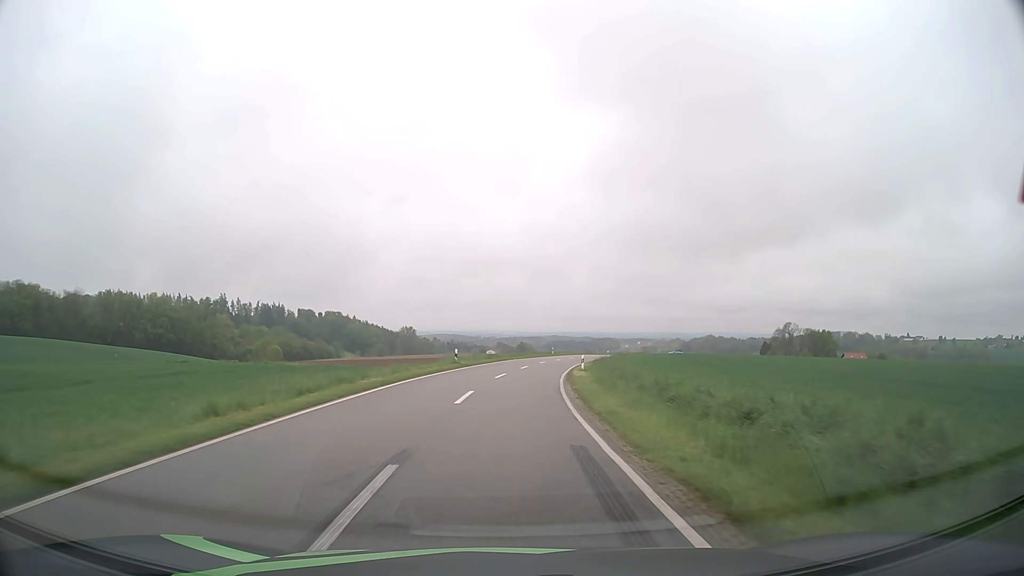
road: tertiary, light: Day
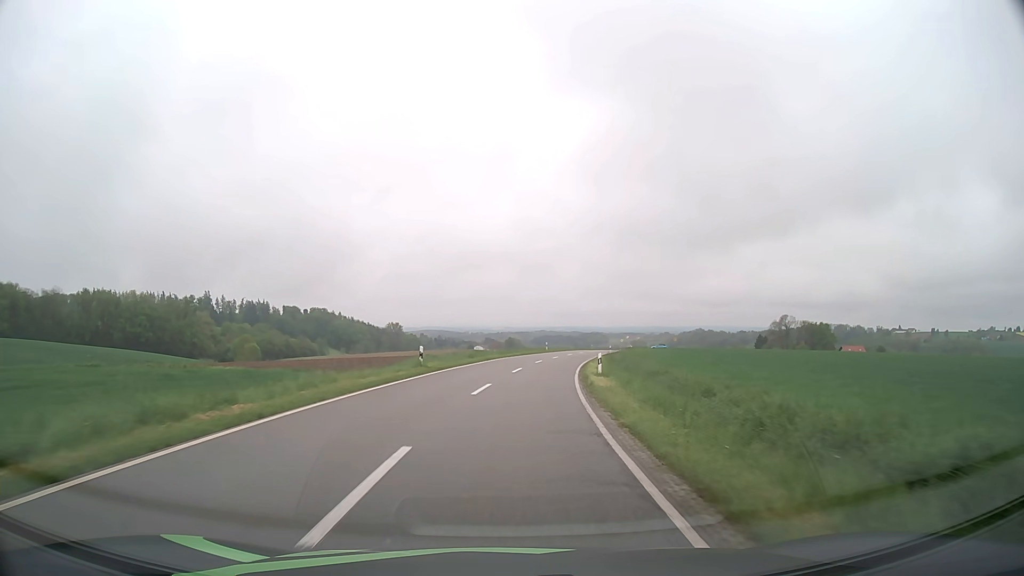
(+0.1, +11.1) m; +1°
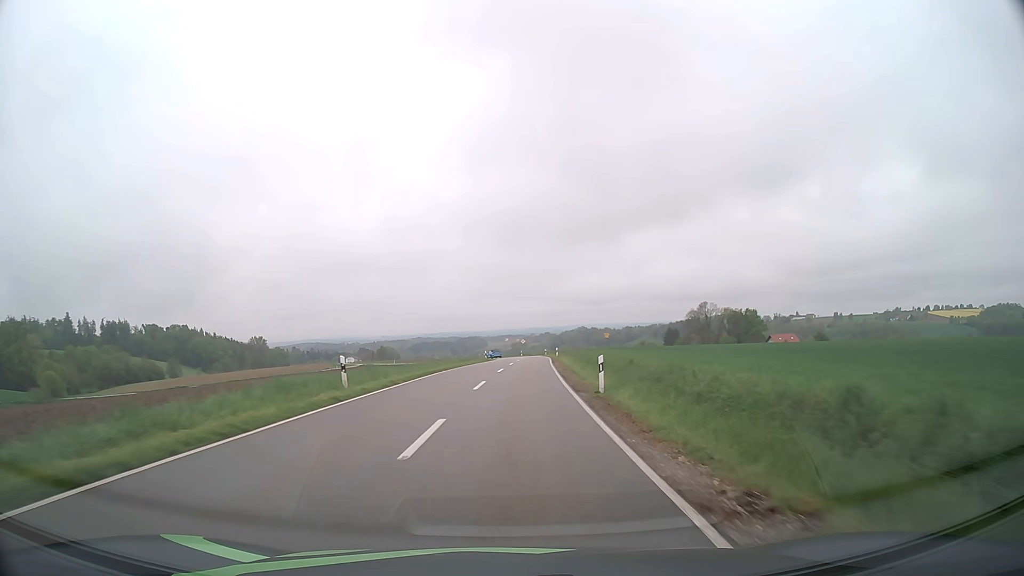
(+5.4, +56.7) m; +10°
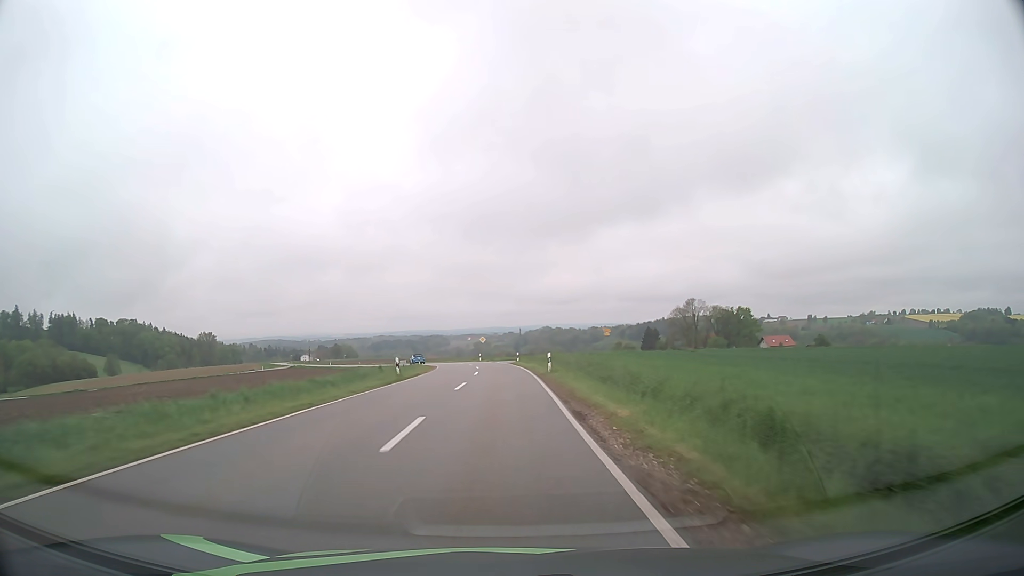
(+1.3, +35.5) m; +3°
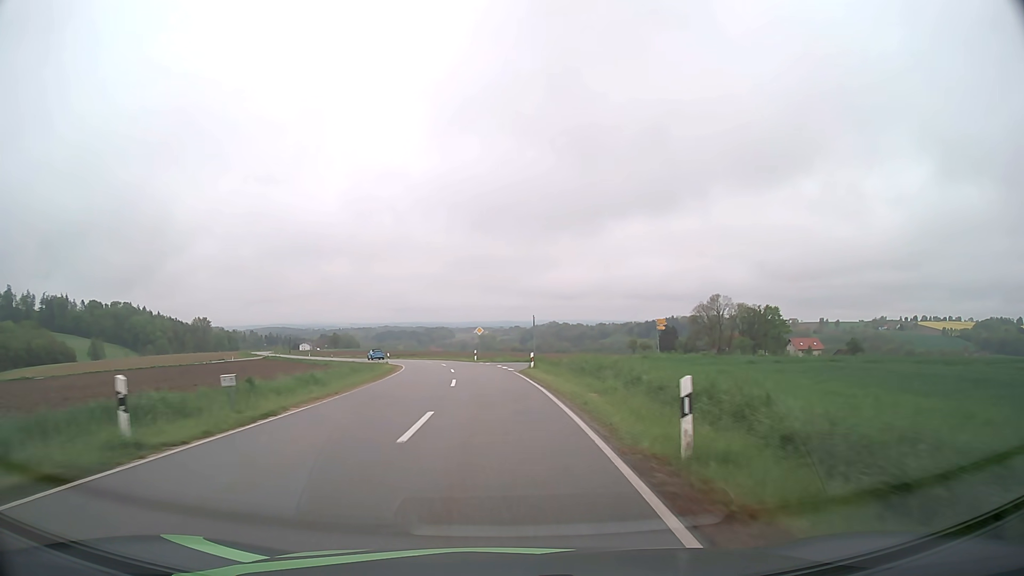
(0.0, +23.5) m; 0°
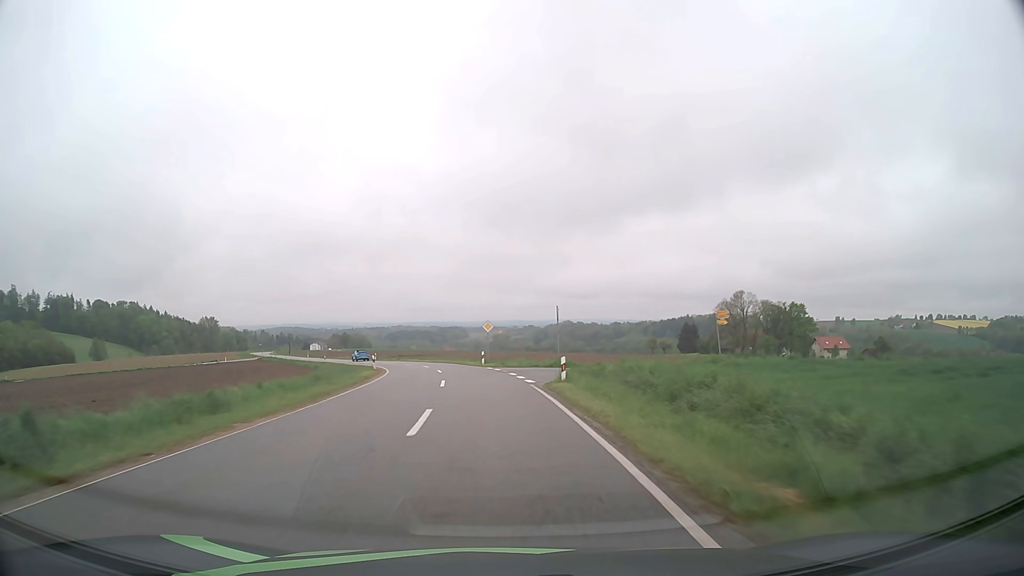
(-0.1, +11.6) m; -1°
(0, +10) (-1, +20) (-2, +30) (-3, +40) (-5, +50) (-7, +59) (-10, +69) (-14, +78) (-18, +87) (-22, +96) m
